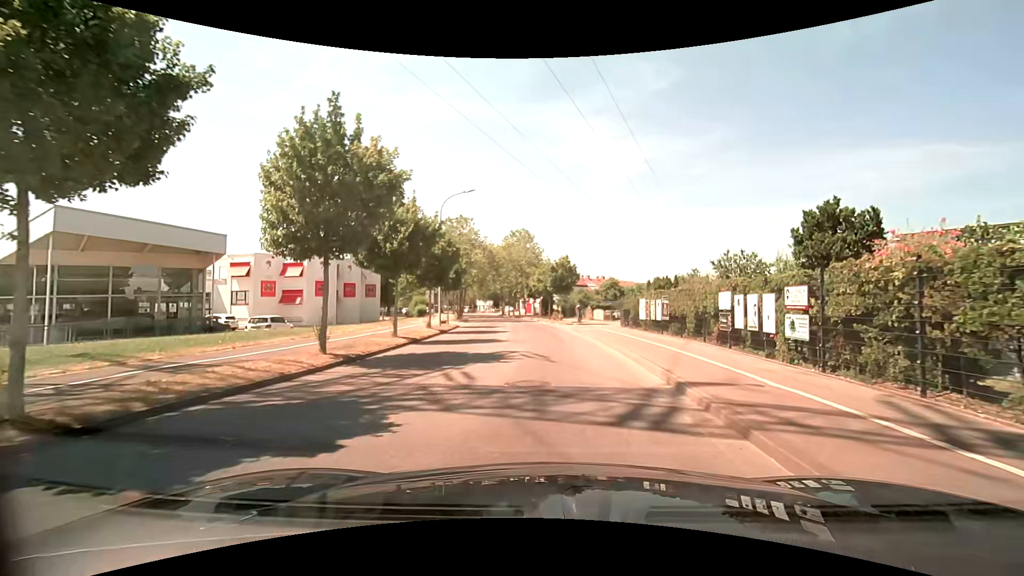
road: tertiary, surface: asphalt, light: Day
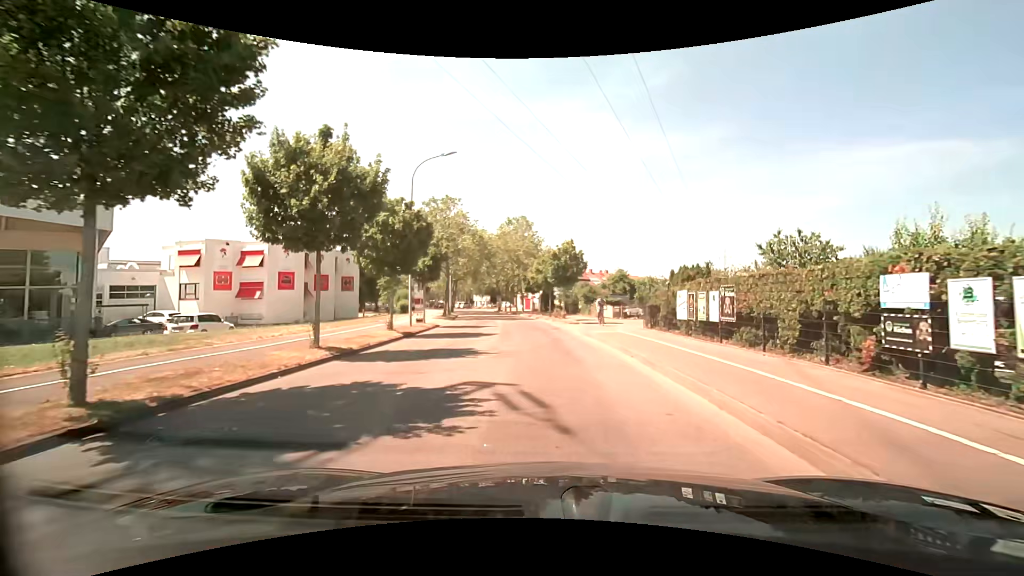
(+0.1, +7.4) m; +1°
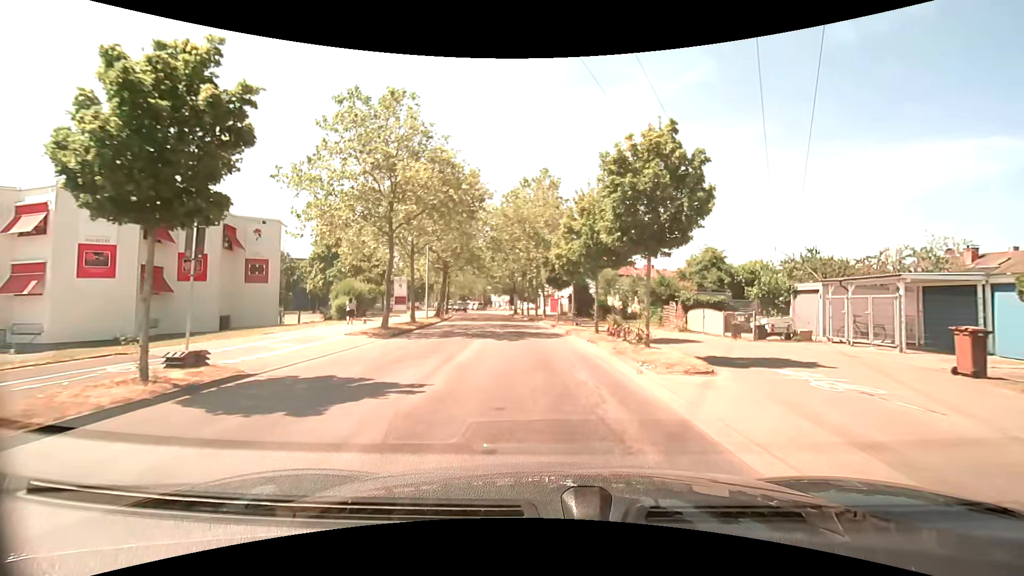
(-0.3, +22.7) m; -3°
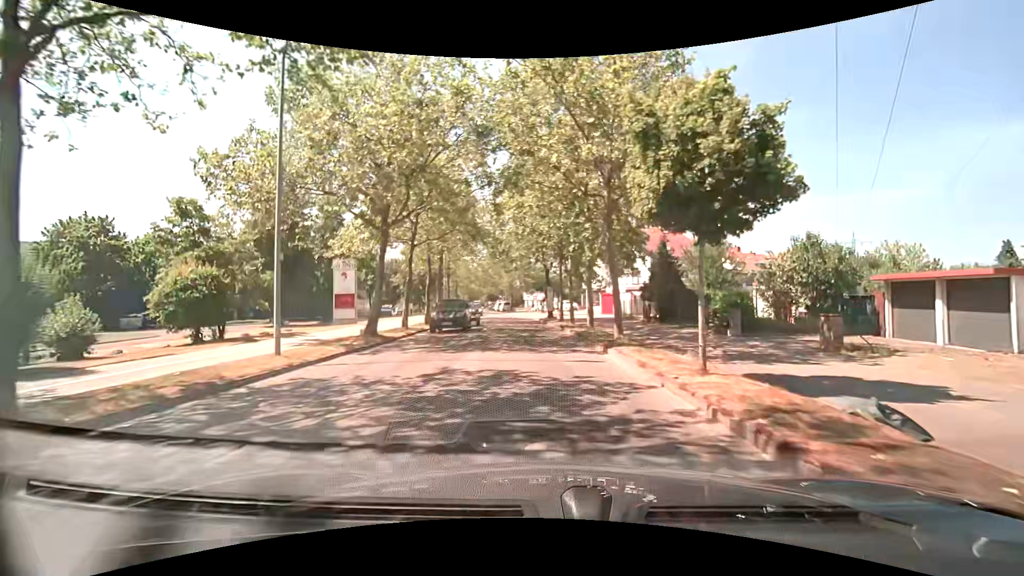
(-1.0, +24.9) m; -4°
(0, +10) (-1, +20) (-1, +30) (-2, +40) (-4, +50) (-5, +60) (-7, +70) (-9, +79) (-10, +89) (-13, +99) m
